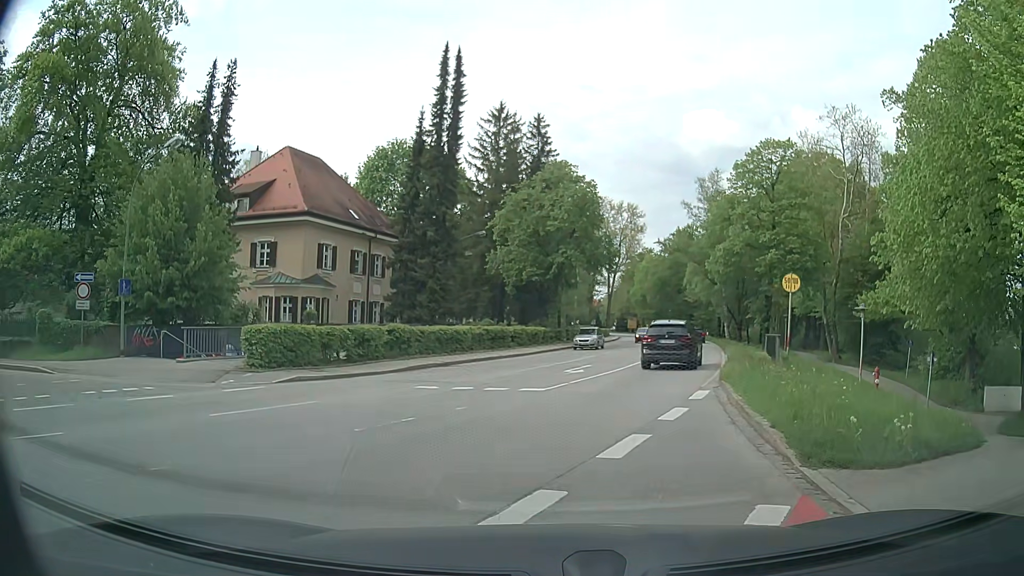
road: residential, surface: paved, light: Day
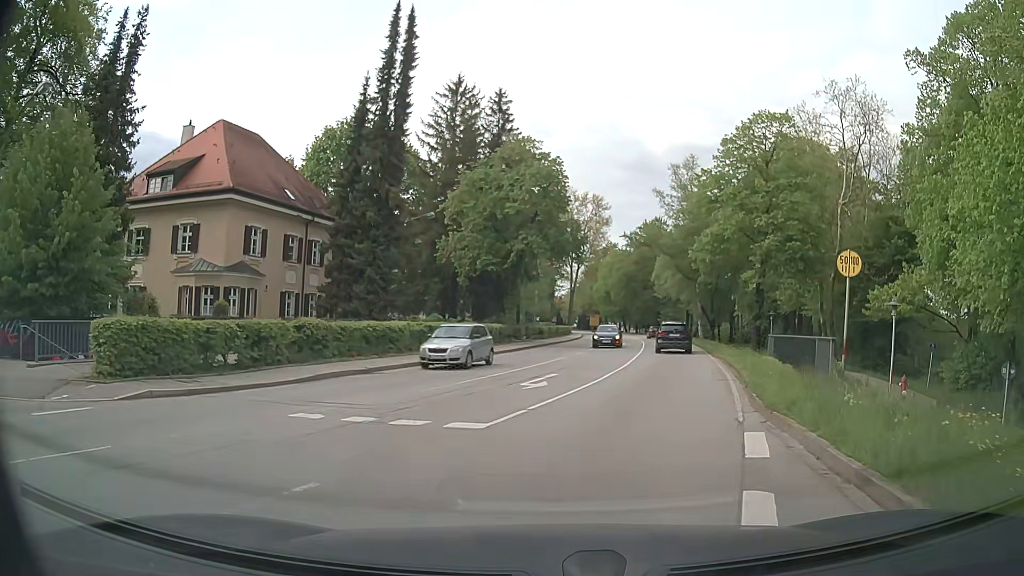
(+0.3, +6.3) m; +5°
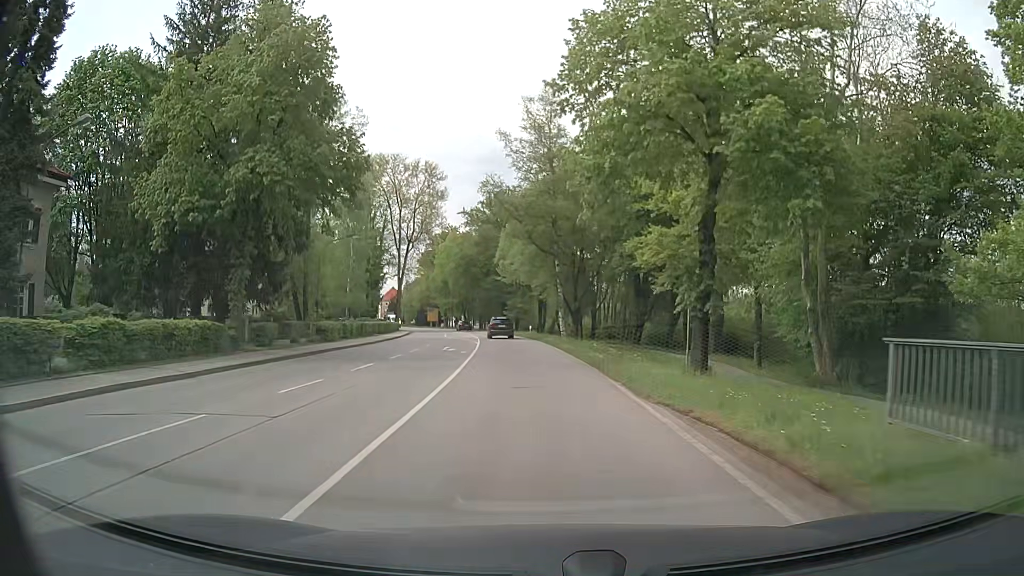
(+3.5, +20.5) m; +13°
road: secondary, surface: asphalt
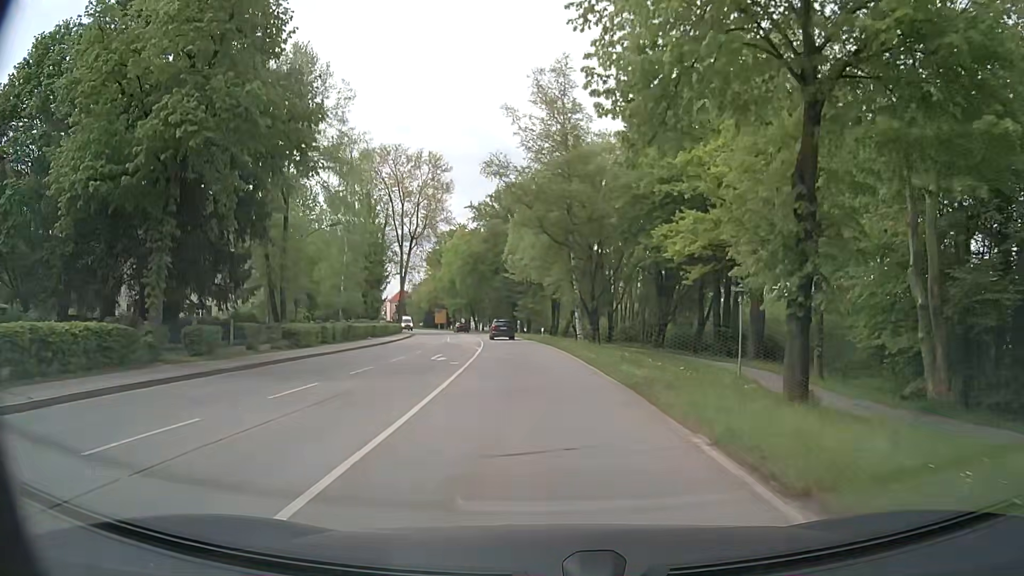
(0.0, +6.7) m; 0°
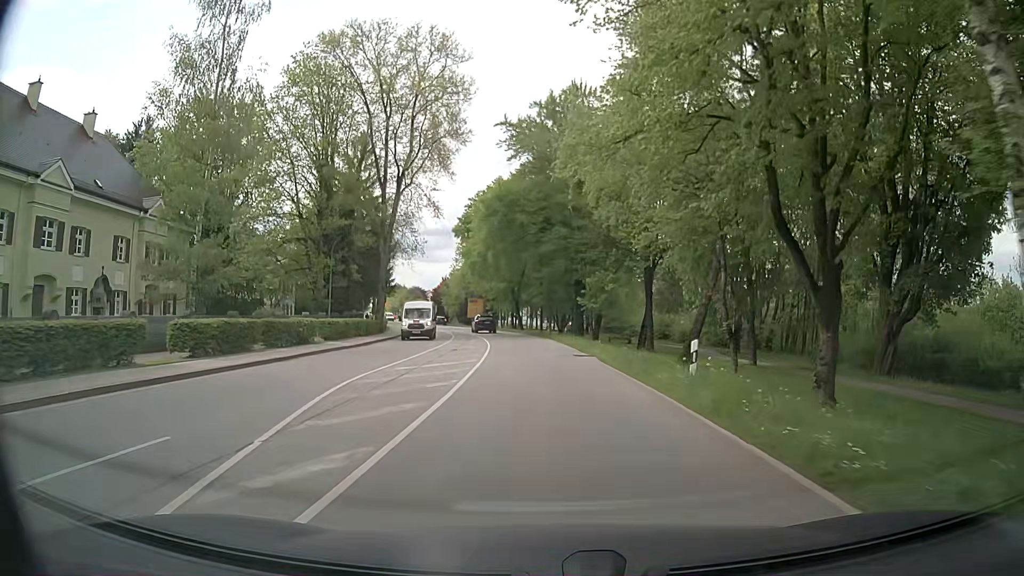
(-2.1, +38.4) m; -5°
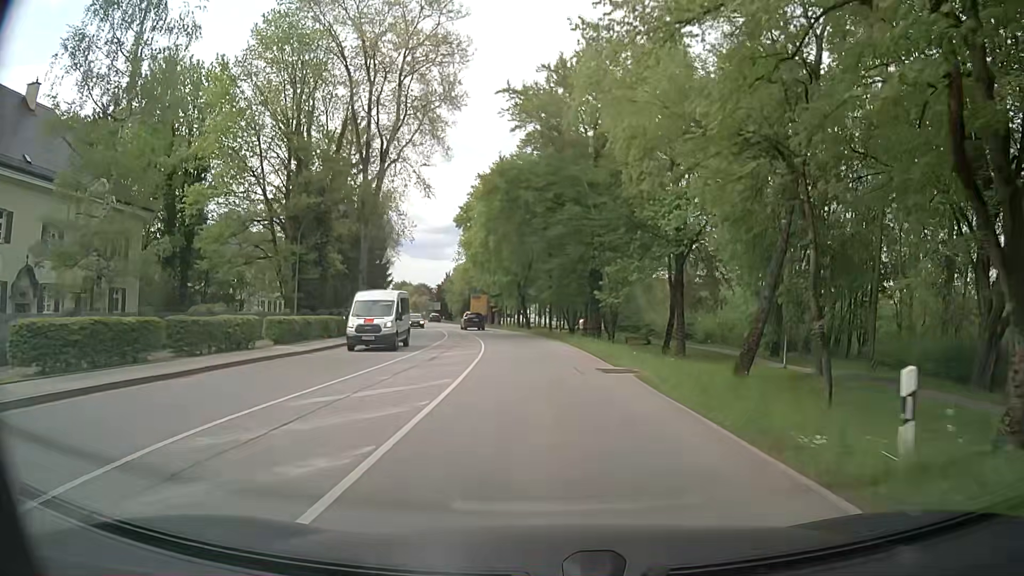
(-0.2, +7.9) m; -1°
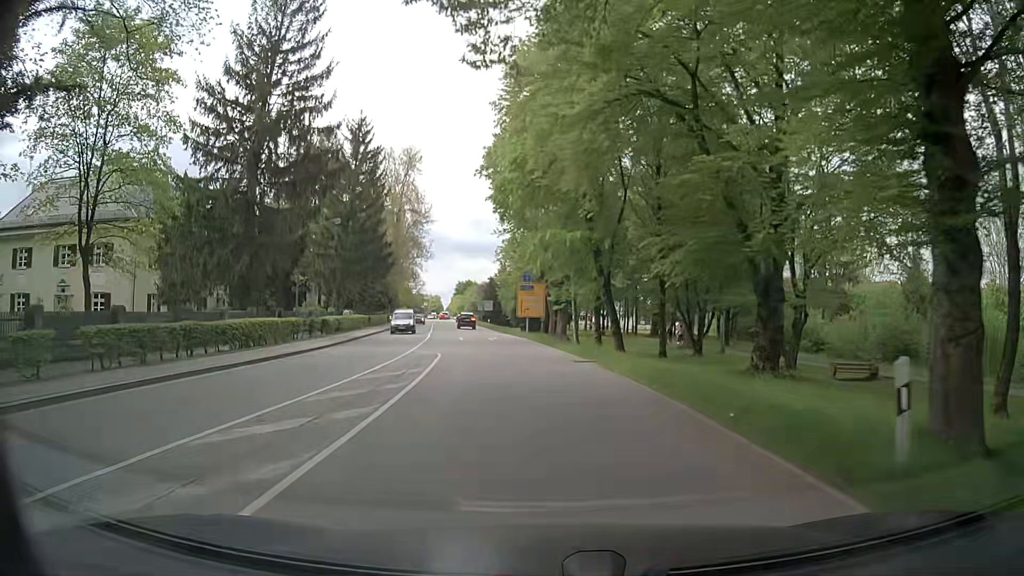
(-1.2, +36.7) m; -6°
